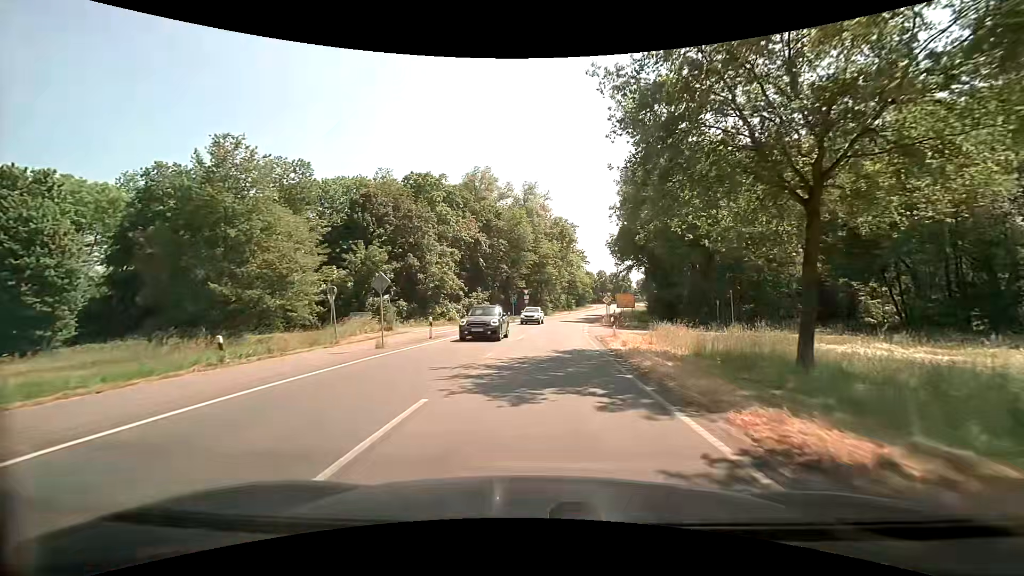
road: secondary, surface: asphalt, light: Day
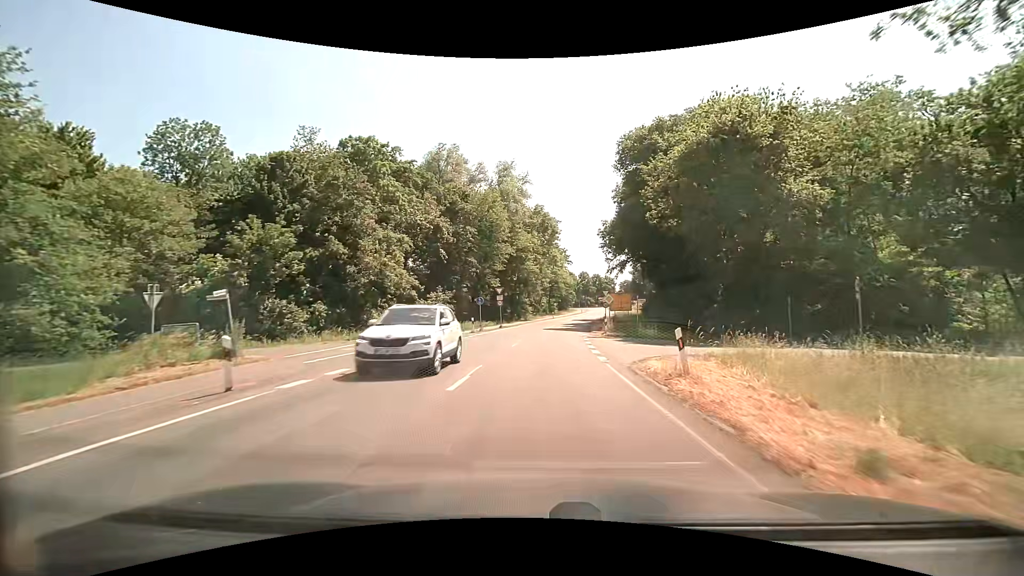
(+0.2, +14.8) m; +2°
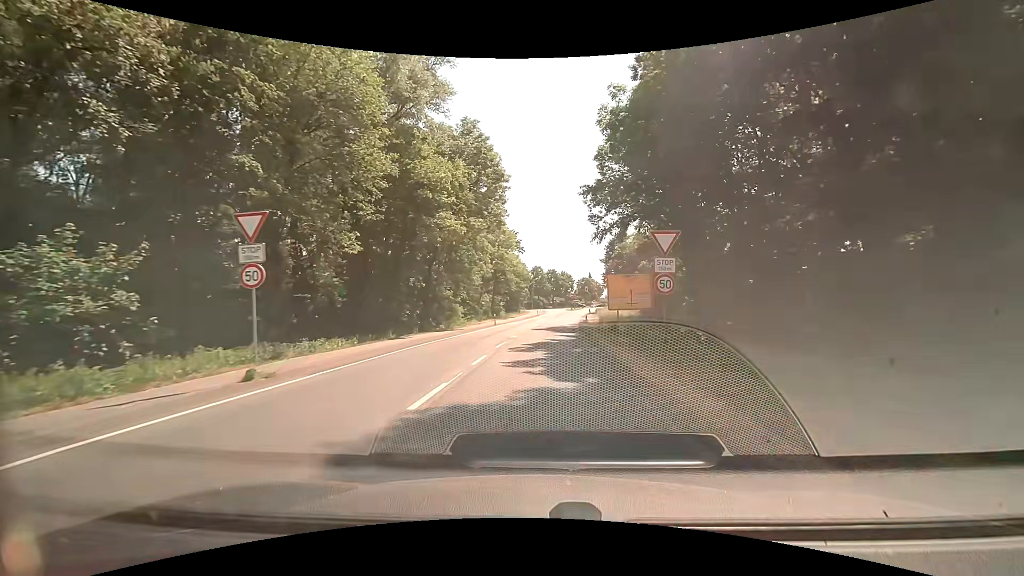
(+1.8, +37.7) m; +5°
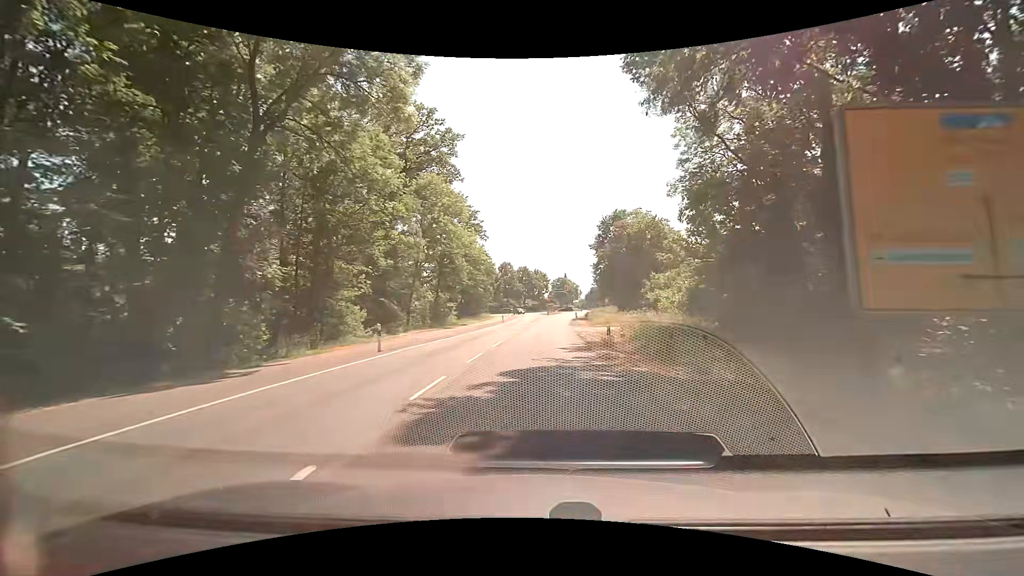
(+0.9, +29.2) m; +3°
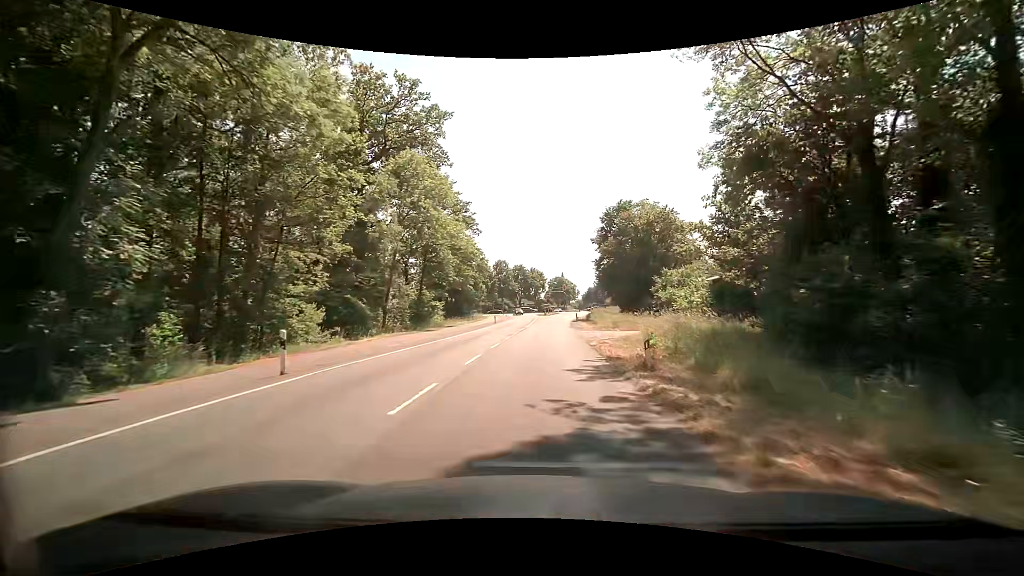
(0.0, +7.1) m; 0°
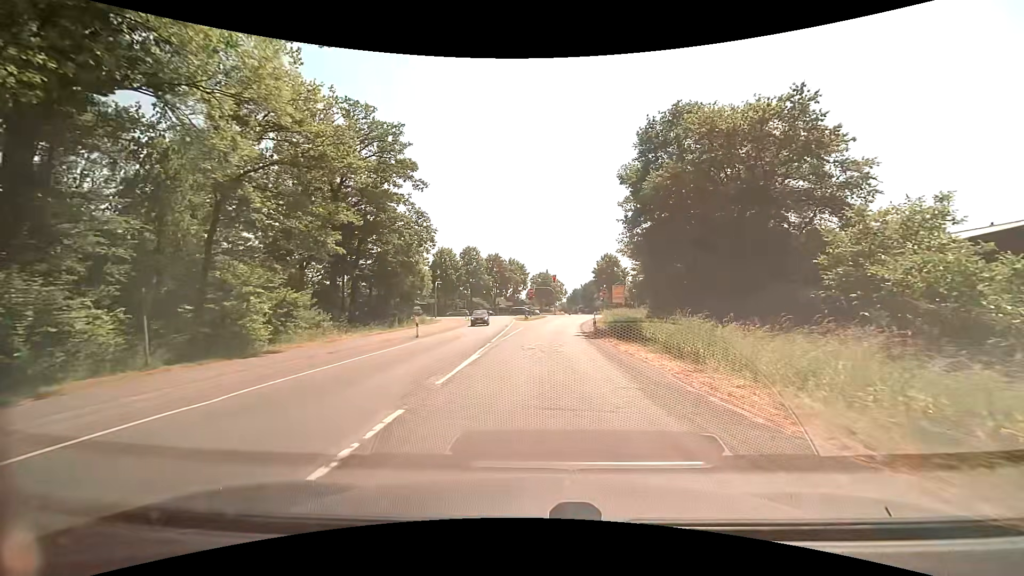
(+0.9, +33.6) m; +3°
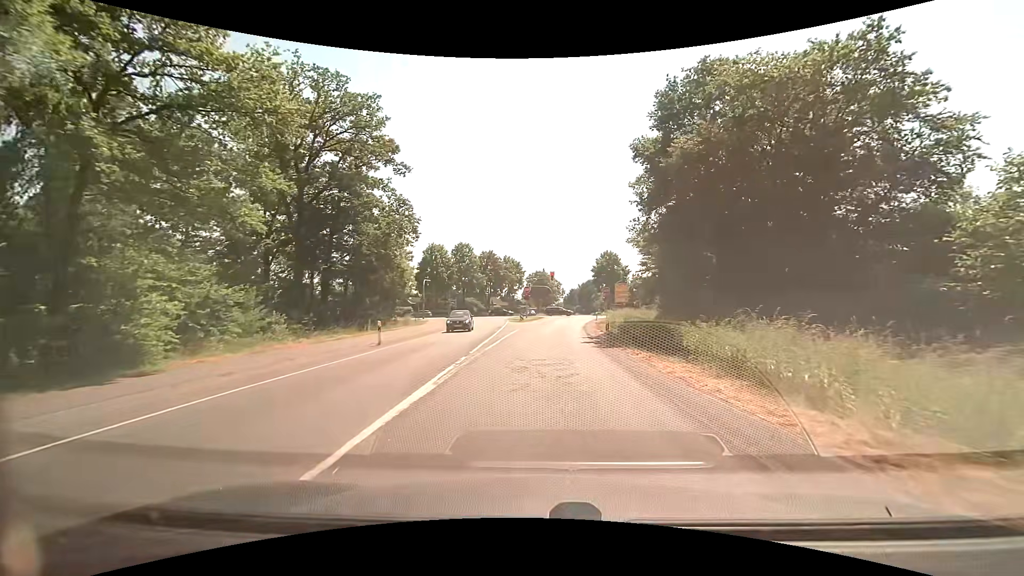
(0.0, +6.3) m; 0°
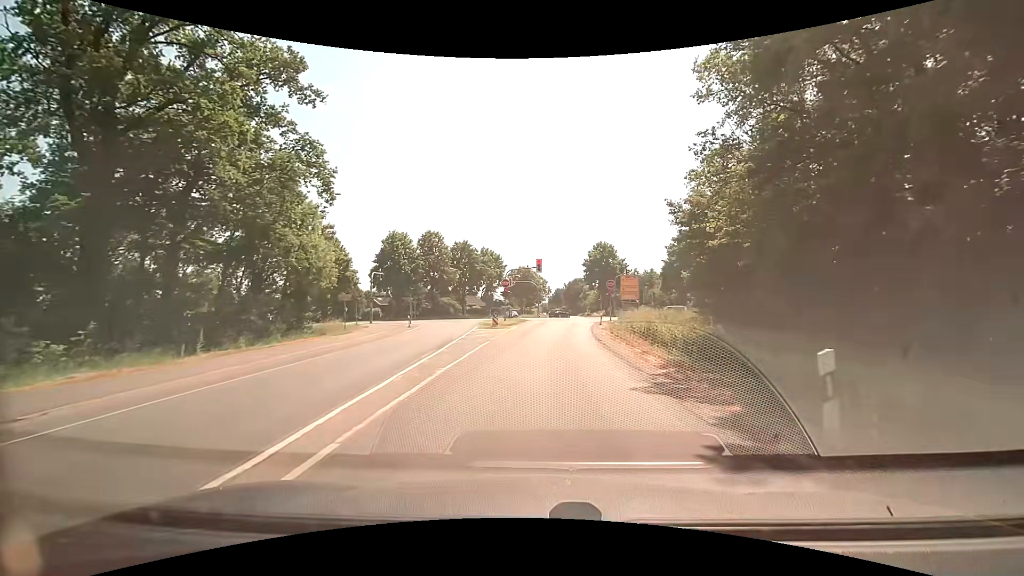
(+0.3, +17.2) m; +2°
